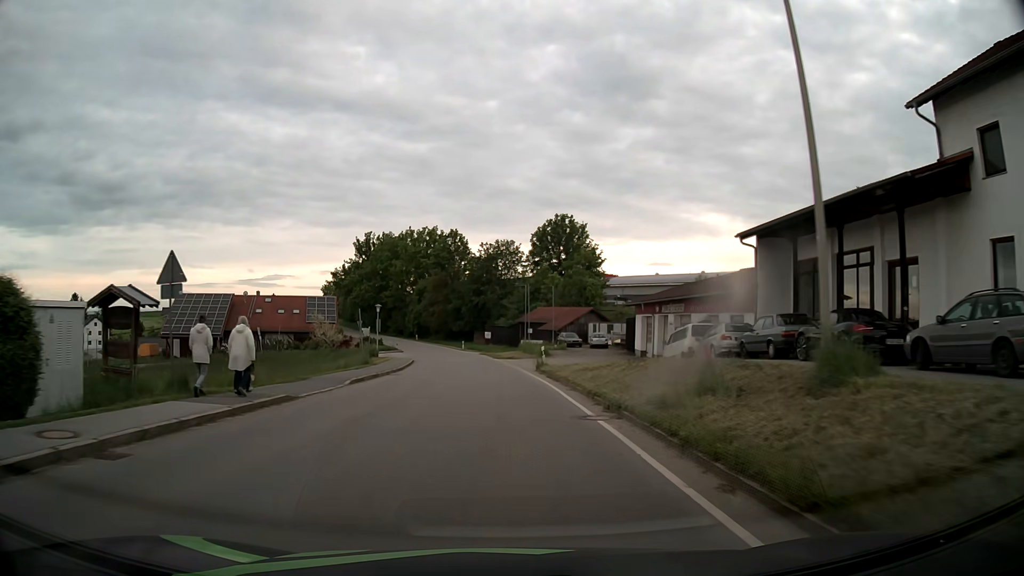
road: tertiary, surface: asphalt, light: Day
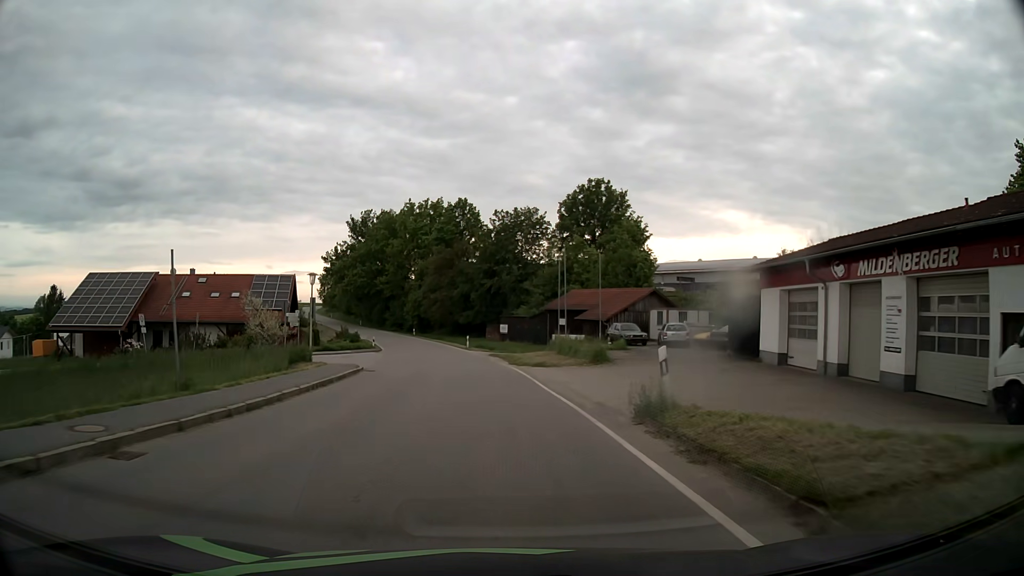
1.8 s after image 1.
(-0.2, +23.4) m; -1°
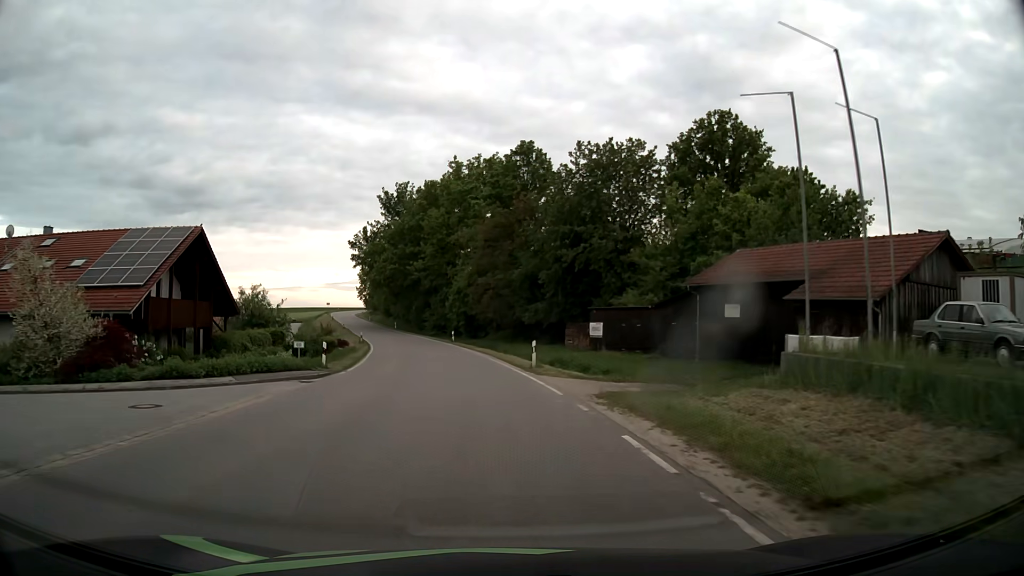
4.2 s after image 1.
(-1.3, +30.7) m; -6°
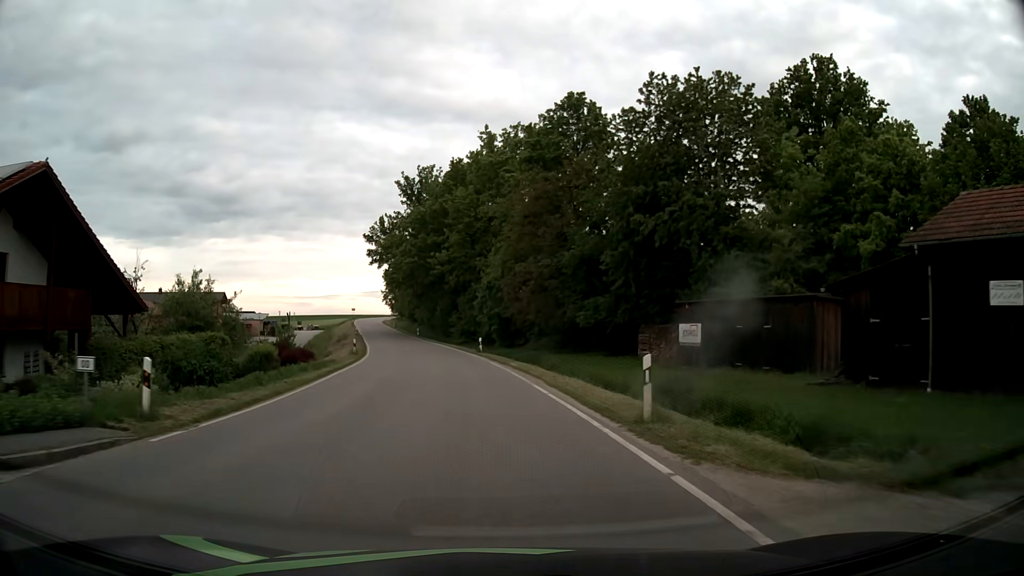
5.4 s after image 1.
(-0.4, +15.2) m; -3°
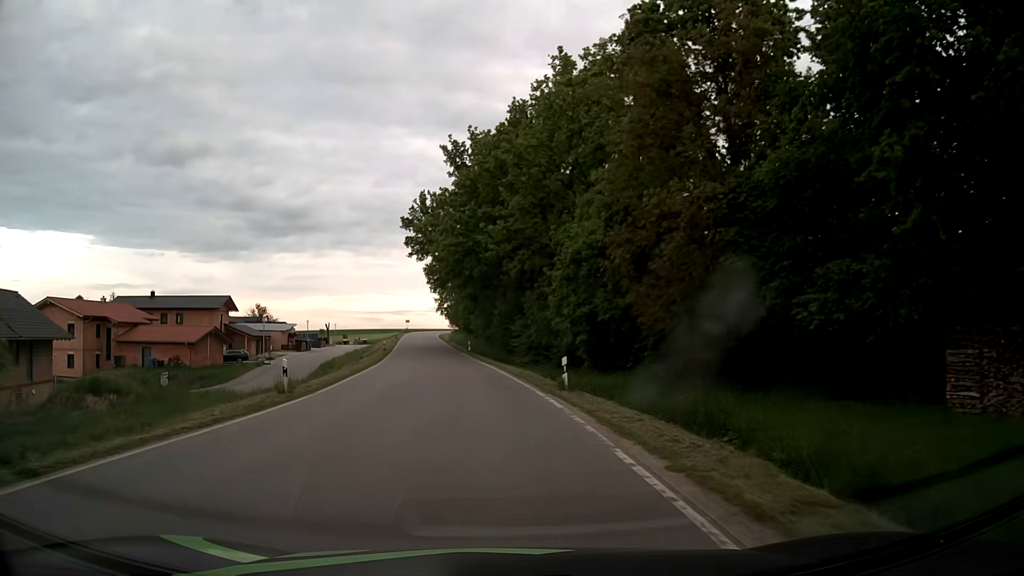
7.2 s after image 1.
(-1.0, +22.6) m; -6°
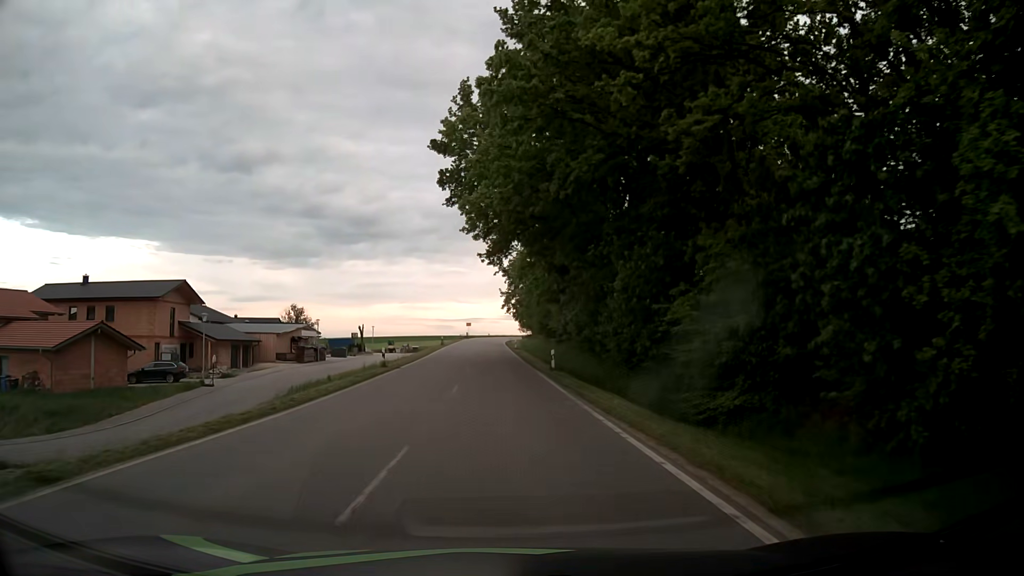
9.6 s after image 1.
(-2.1, +29.9) m; -7°
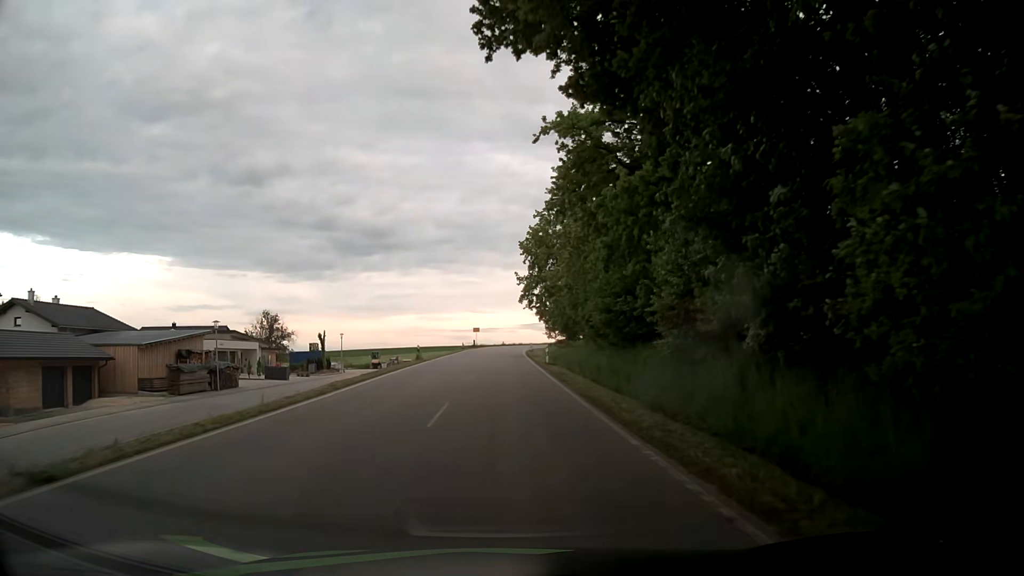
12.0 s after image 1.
(-0.3, +30.1) m; -1°
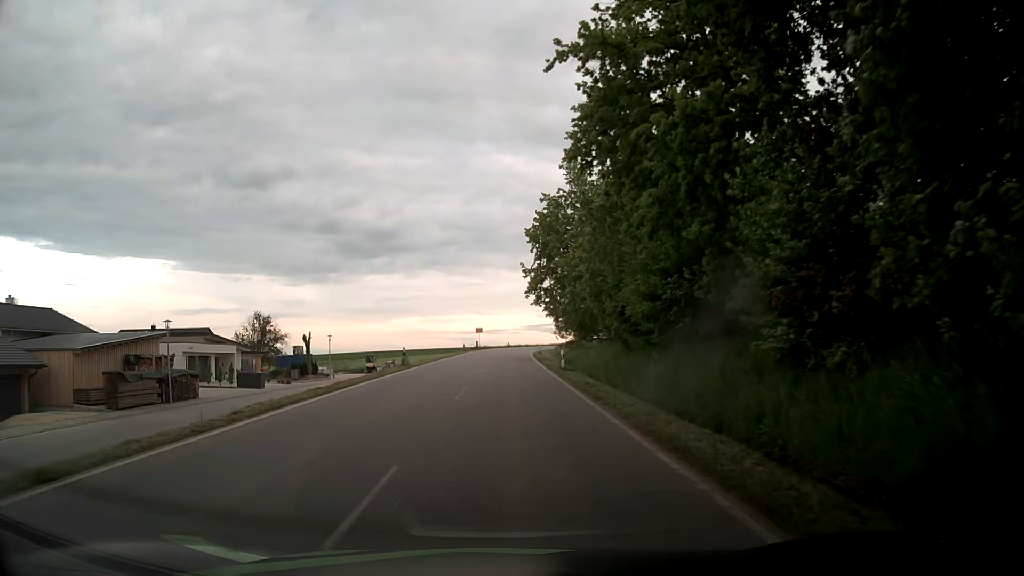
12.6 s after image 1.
(0.0, +7.5) m; 0°
(0, +10) (0, +20) (0, +30) (0, +40) (0, +50) (0, +60) (0, +70) (+1, +80) (+2, +90) (+3, +100) m
